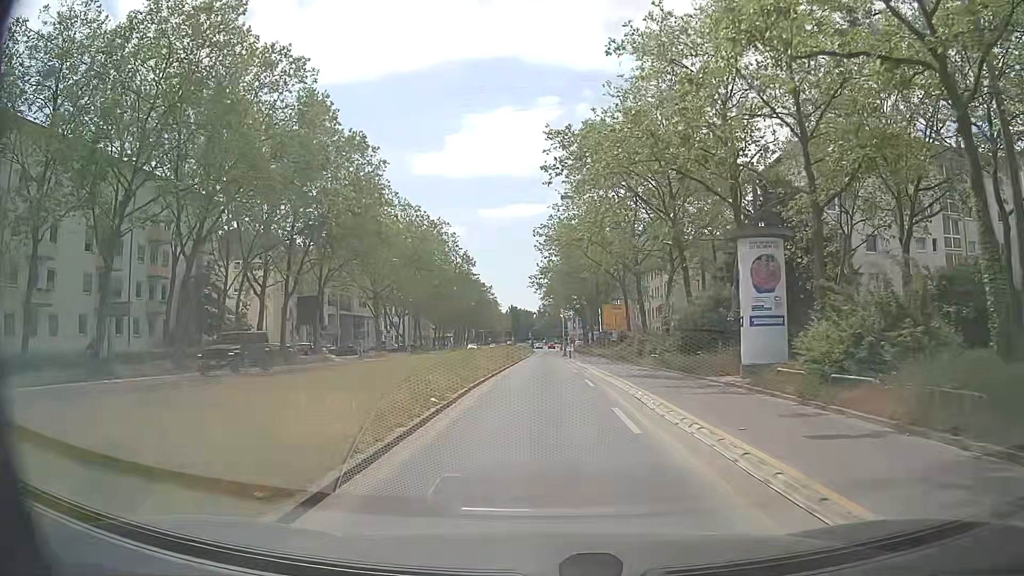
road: secondary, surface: asphalt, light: Day
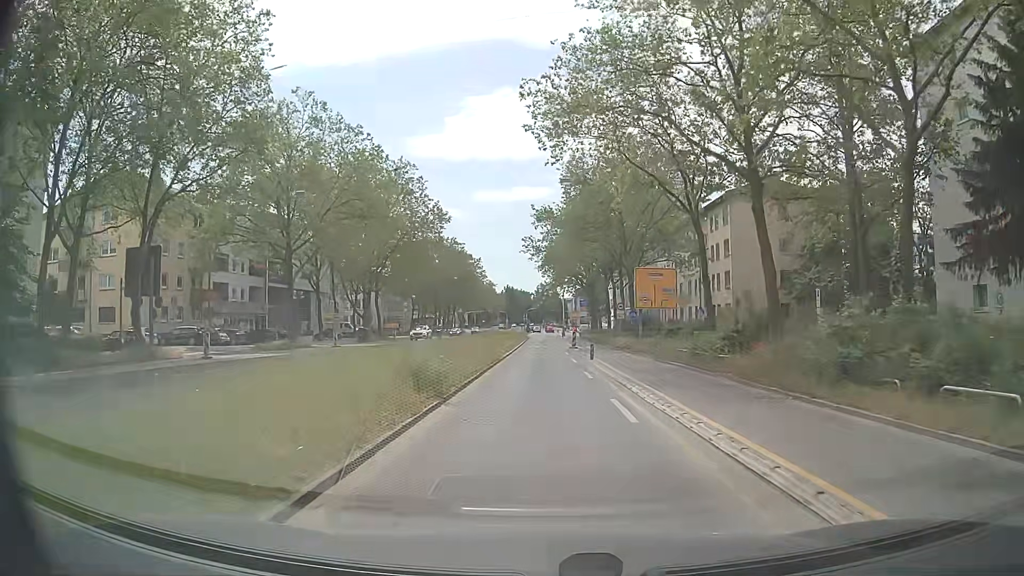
(+0.2, +26.6) m; +1°
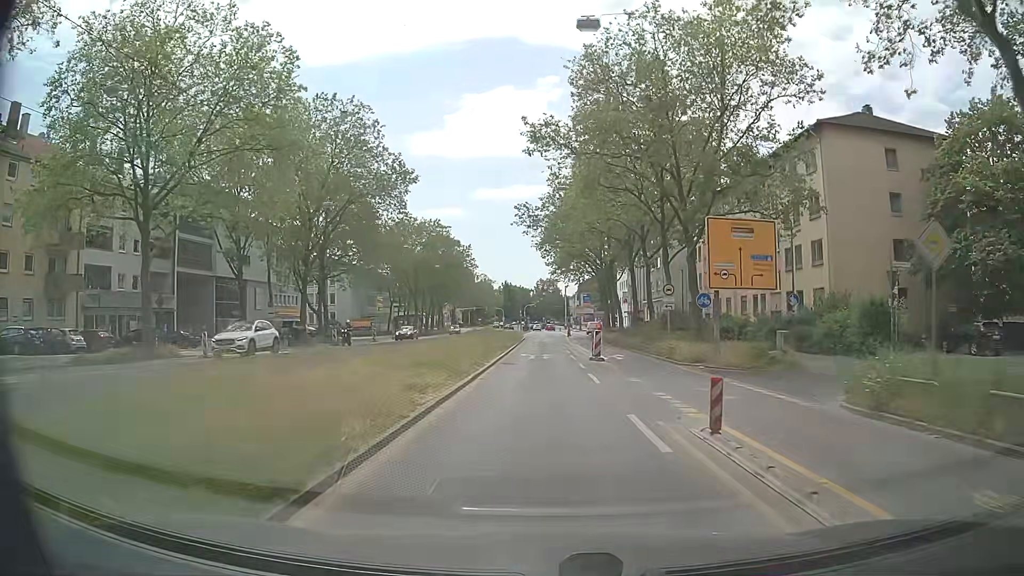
(-0.1, +20.4) m; -1°
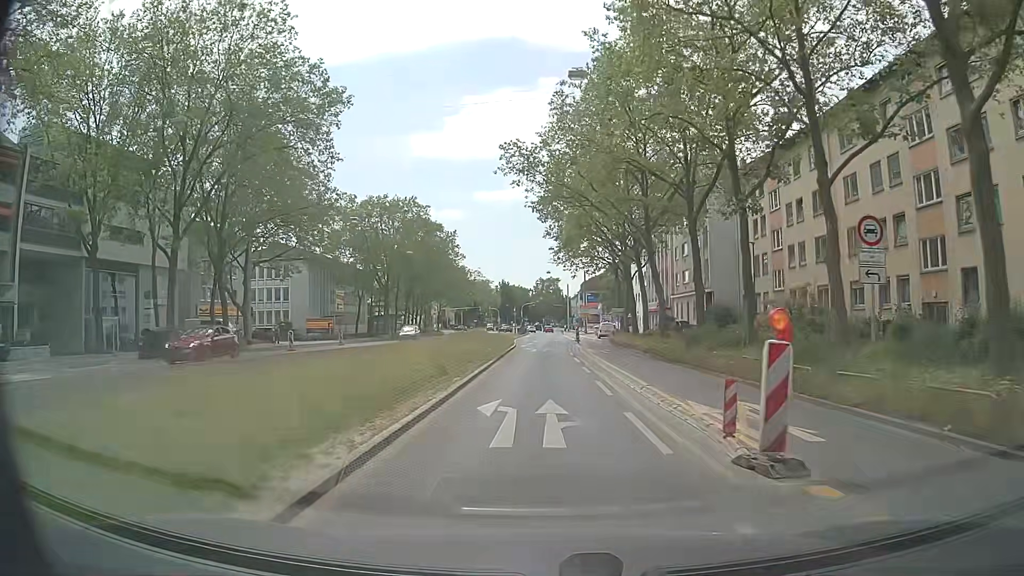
(+0.1, +20.9) m; 0°
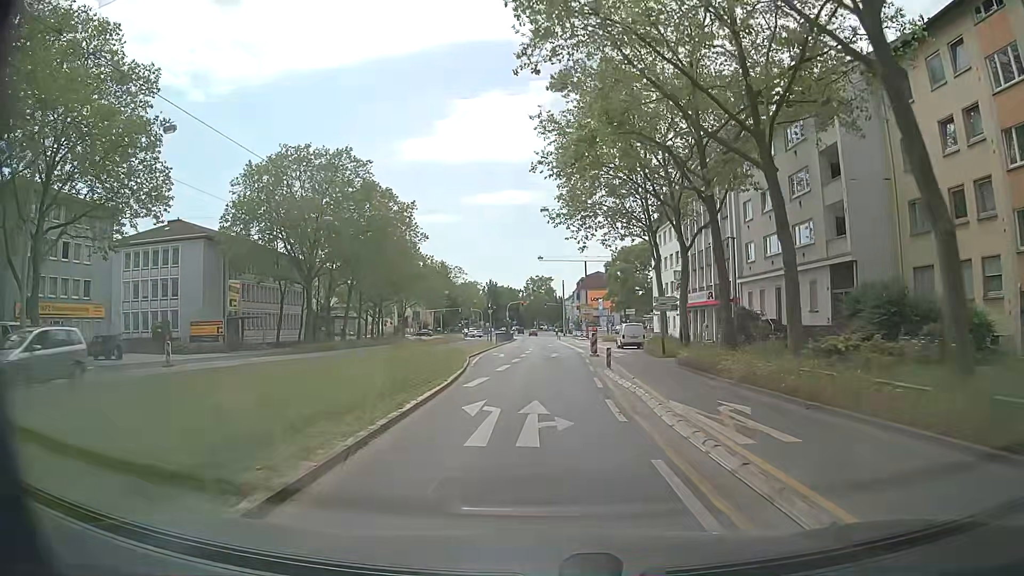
(+0.3, +27.9) m; +1°
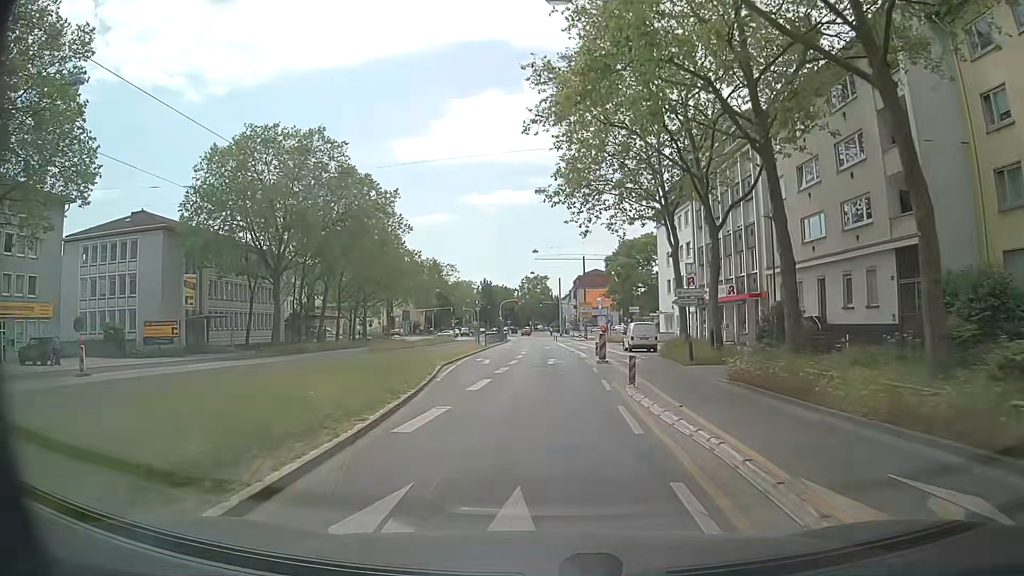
(0.0, +7.0) m; 0°
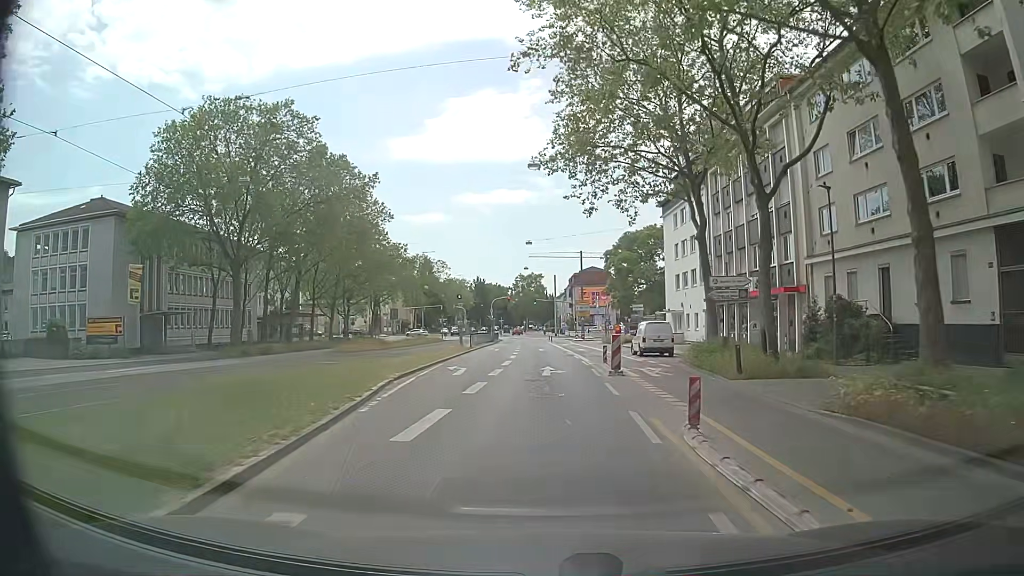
(+0.1, +7.0) m; +1°
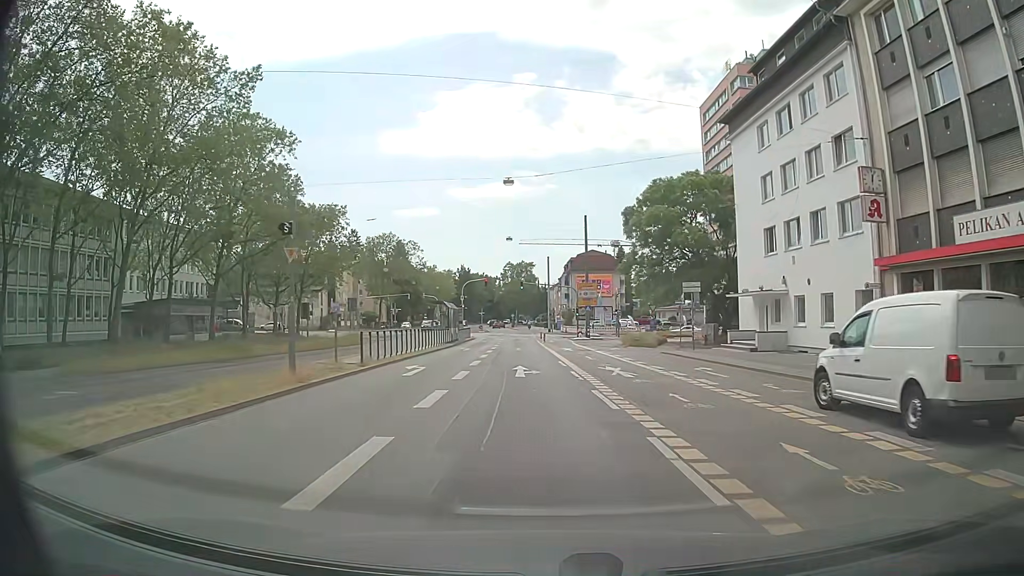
(+0.3, +26.9) m; 0°
